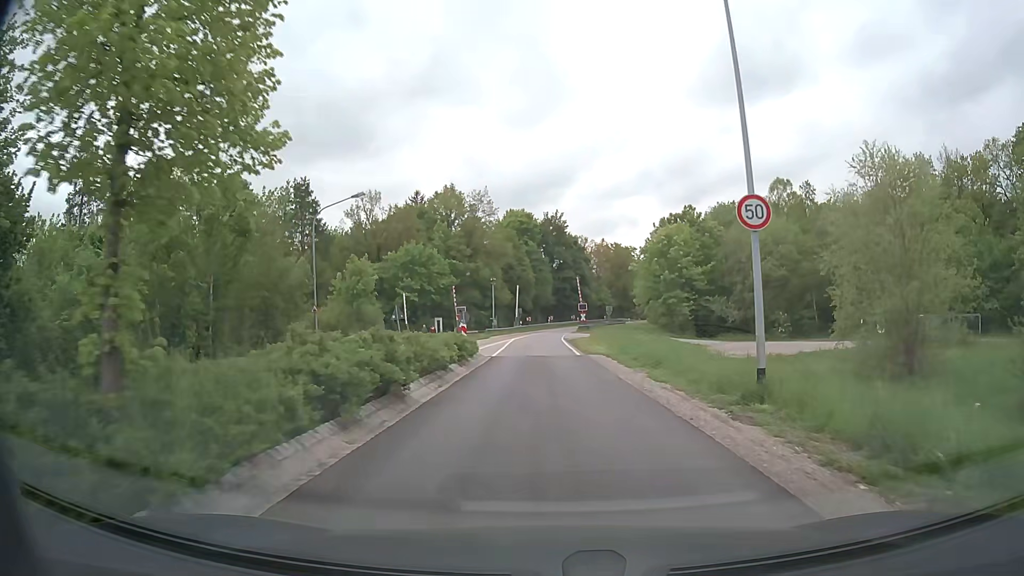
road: secondary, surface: asphalt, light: Day
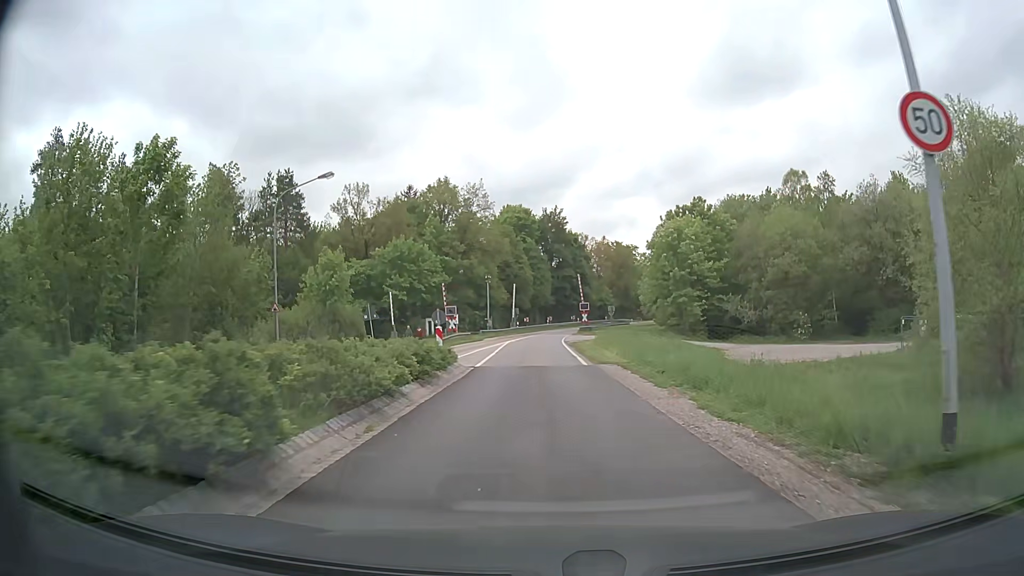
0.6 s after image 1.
(0.0, +5.6) m; 0°
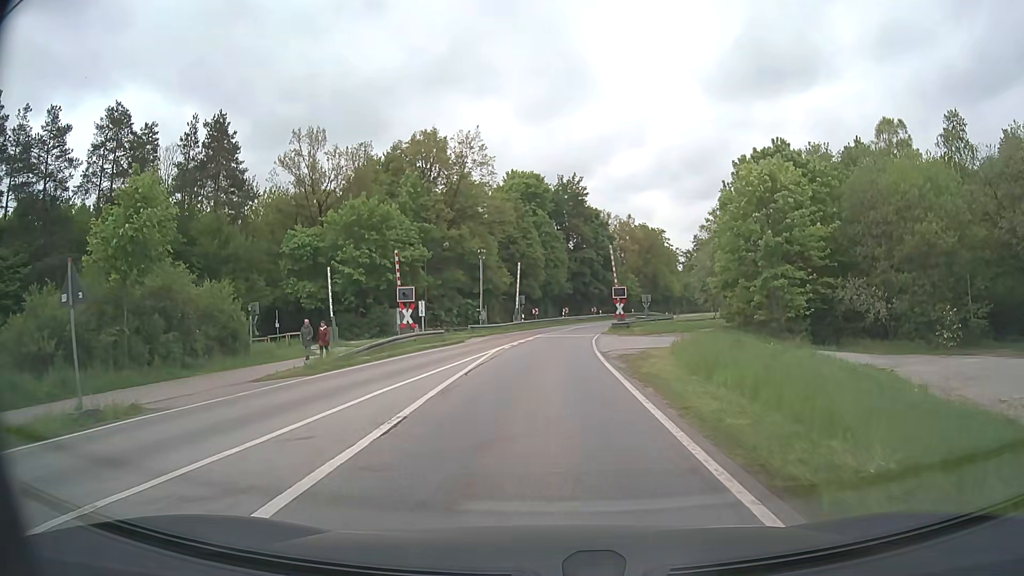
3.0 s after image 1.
(-0.3, +21.9) m; -2°
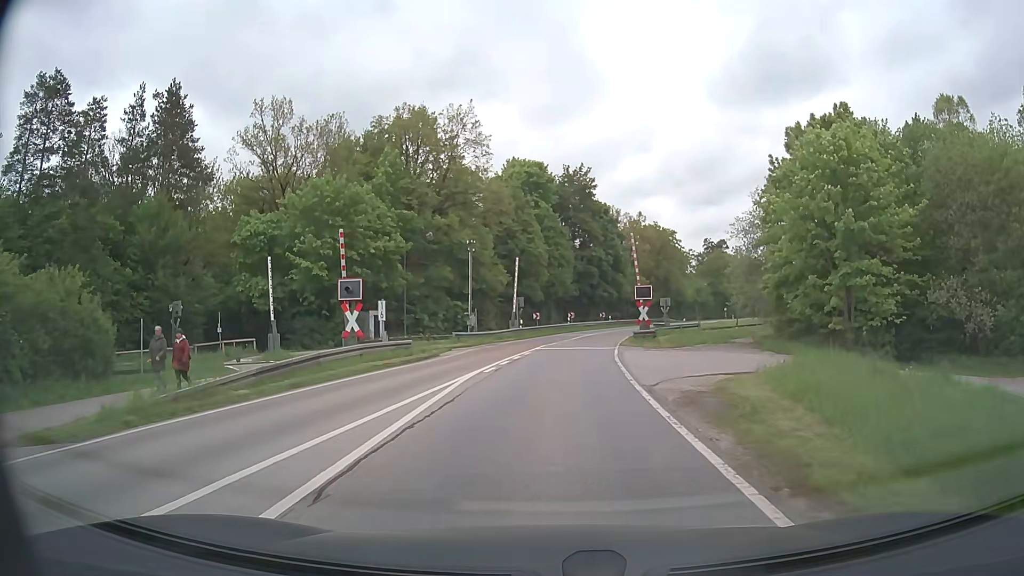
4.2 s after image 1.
(0.0, +10.0) m; 0°
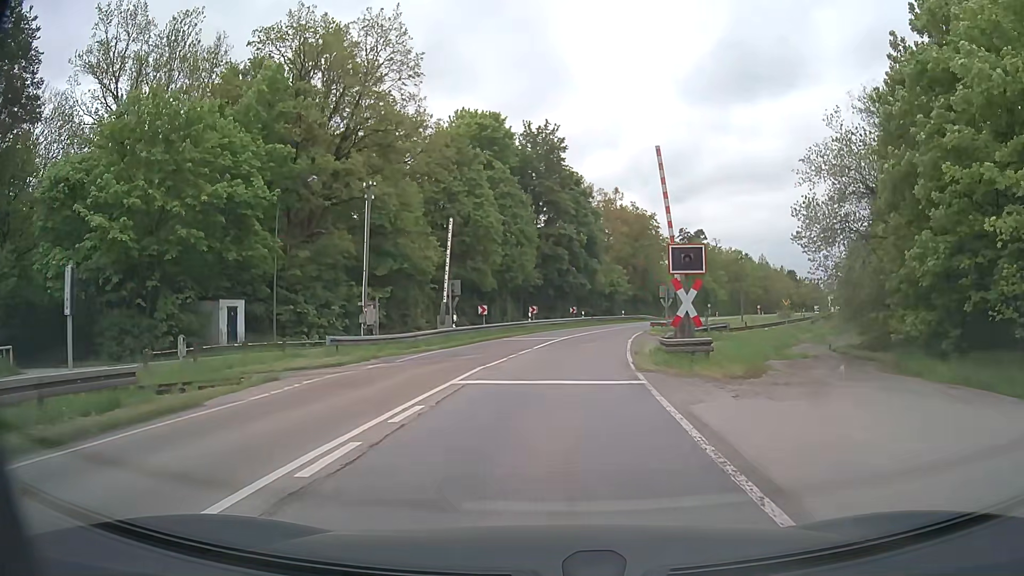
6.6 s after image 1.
(+0.4, +18.4) m; +3°
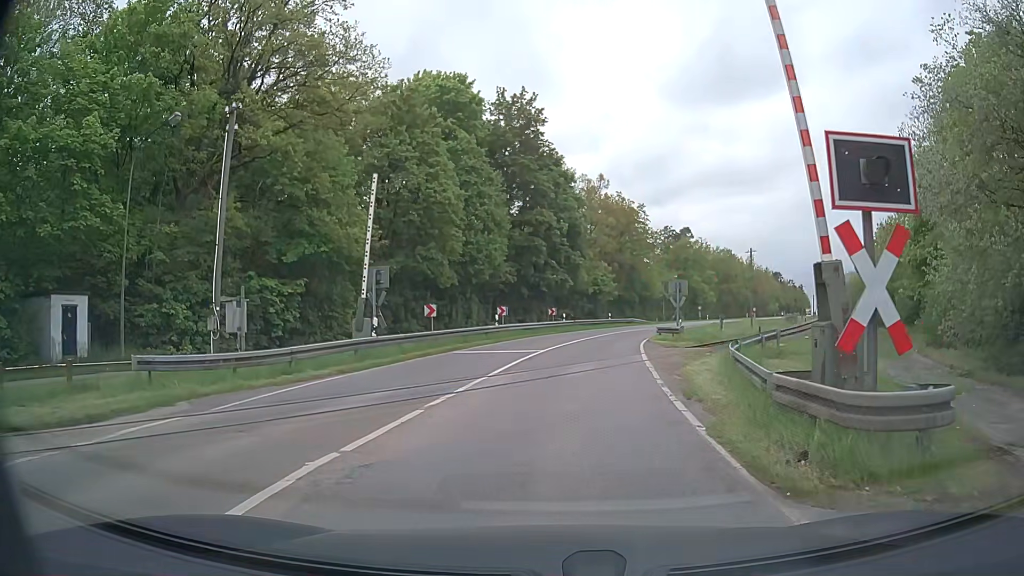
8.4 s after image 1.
(+0.2, +10.9) m; +2°
